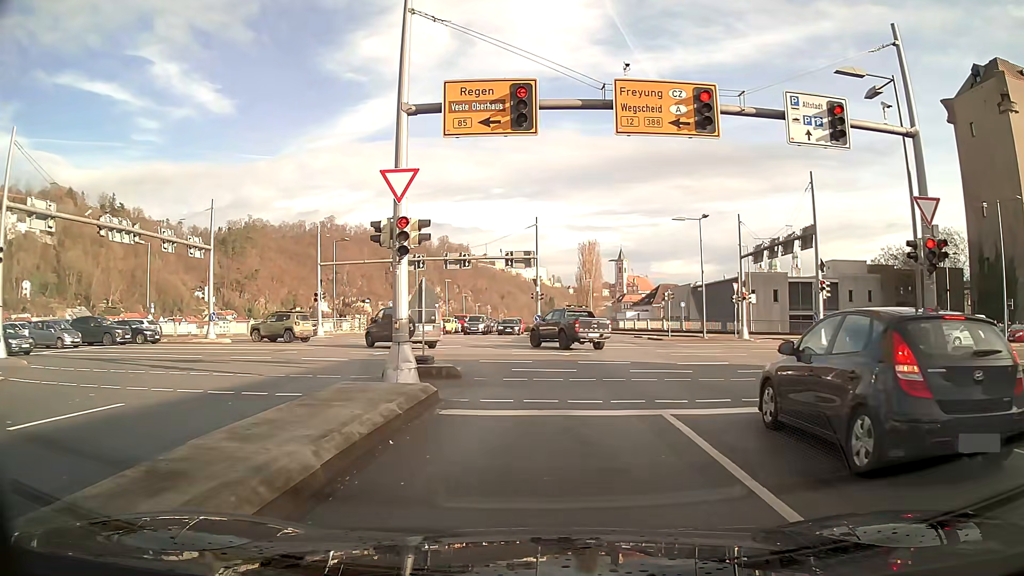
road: primary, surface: asphalt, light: Day
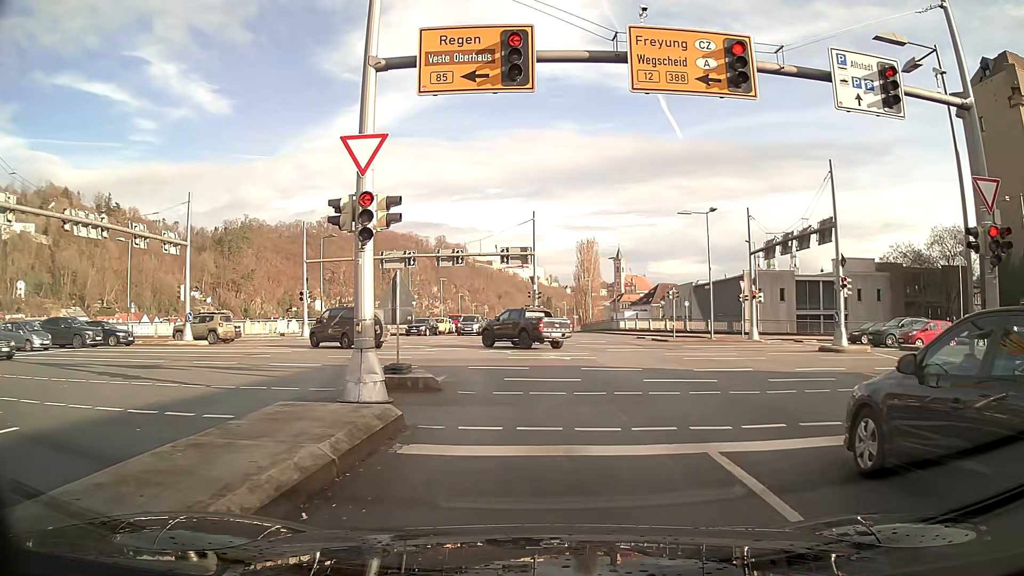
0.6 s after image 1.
(0.0, +2.6) m; 0°
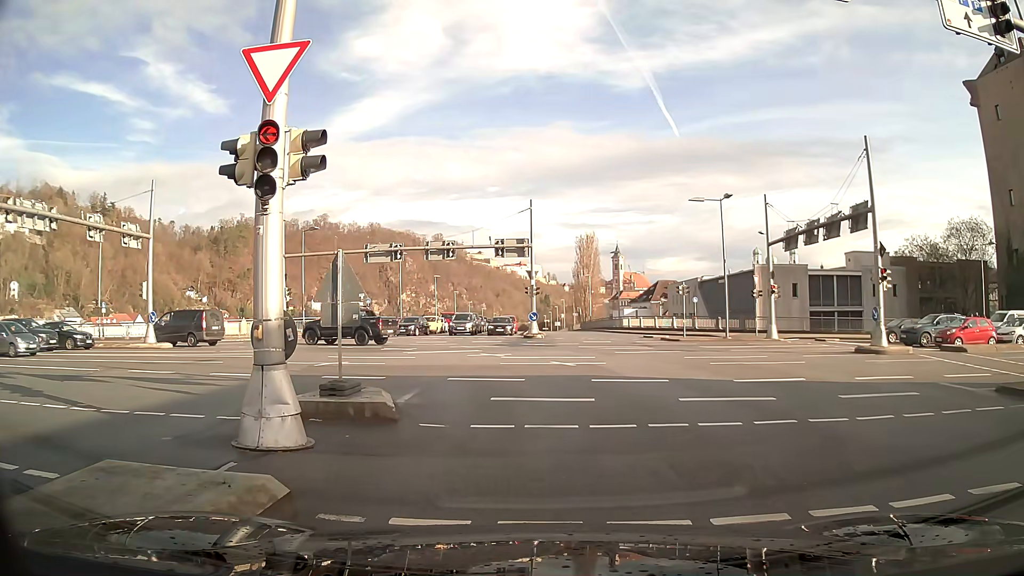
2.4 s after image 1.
(0.0, +3.6) m; 0°
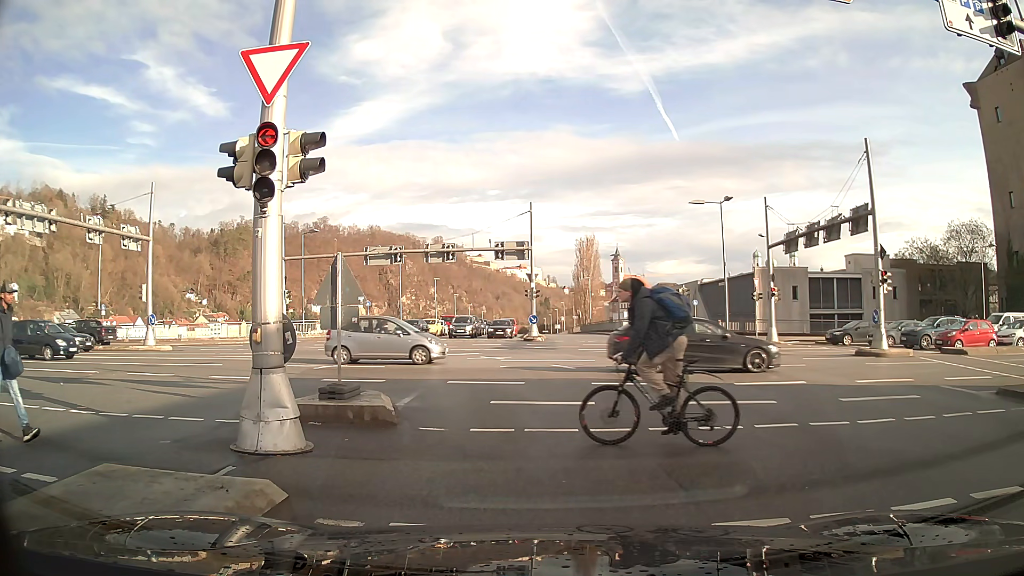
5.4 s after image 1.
(0.0, +0.2) m; 0°
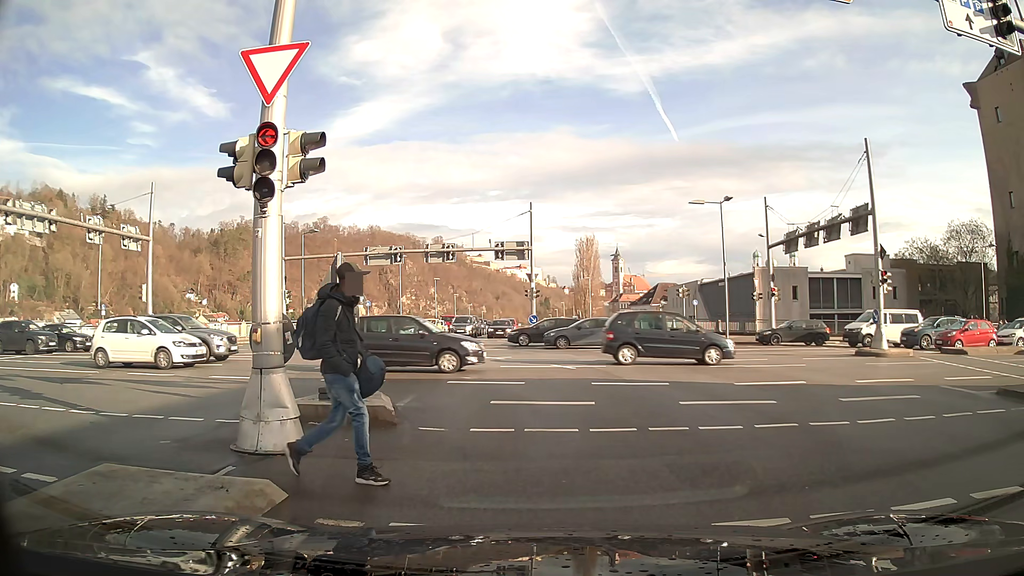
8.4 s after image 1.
(0.0, 0.0) m; 0°
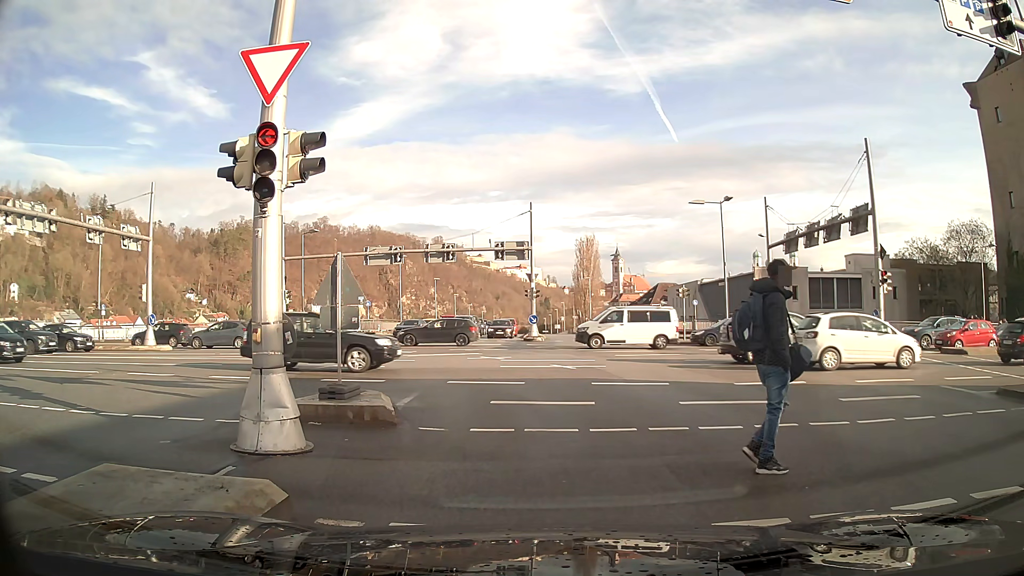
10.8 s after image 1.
(0.0, 0.0) m; 0°
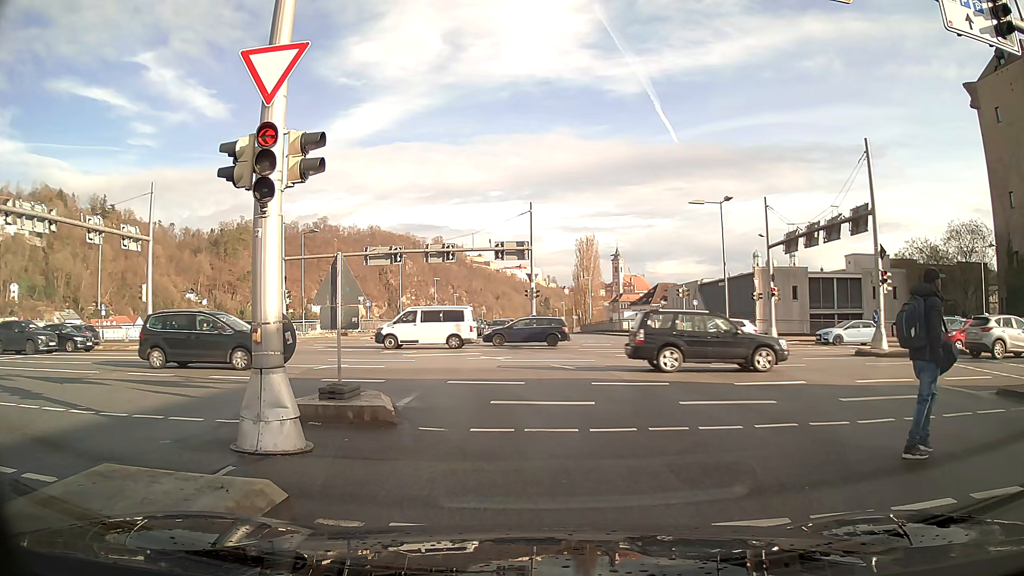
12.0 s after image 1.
(0.0, 0.0) m; 0°
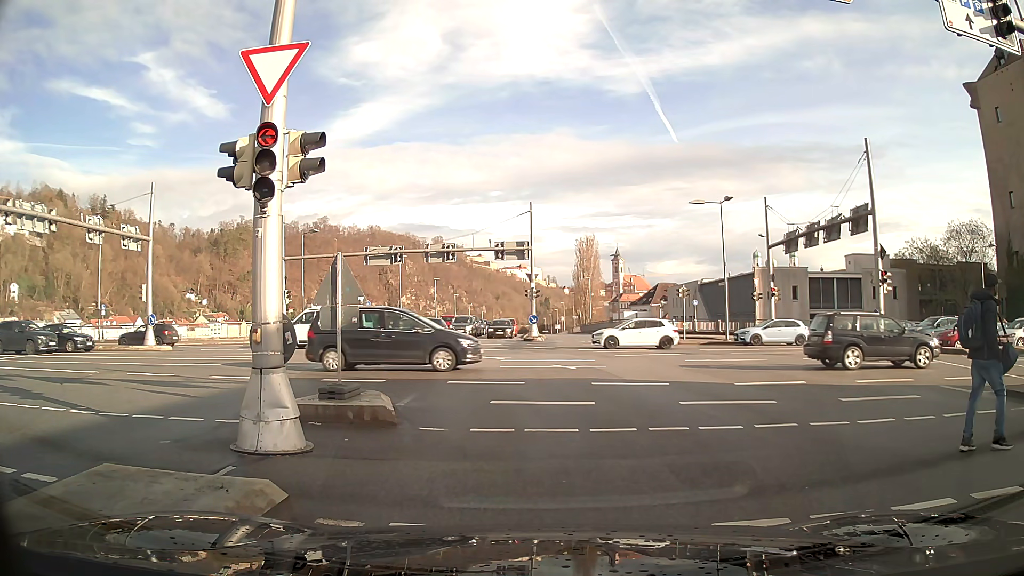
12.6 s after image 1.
(0.0, 0.0) m; 0°
(0, +10) (-2, +20) (-8, +28) (-17, +32) (-27, +33) (-37, +33) (-47, +33) (-57, +33) (-67, +33) (-77, +33) m
